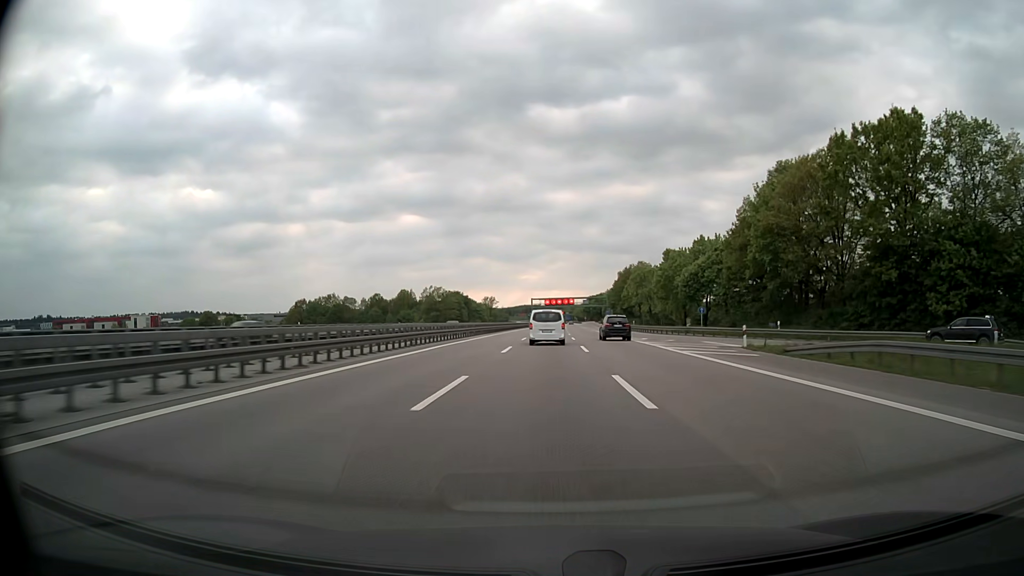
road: motorway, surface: asphalt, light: Day
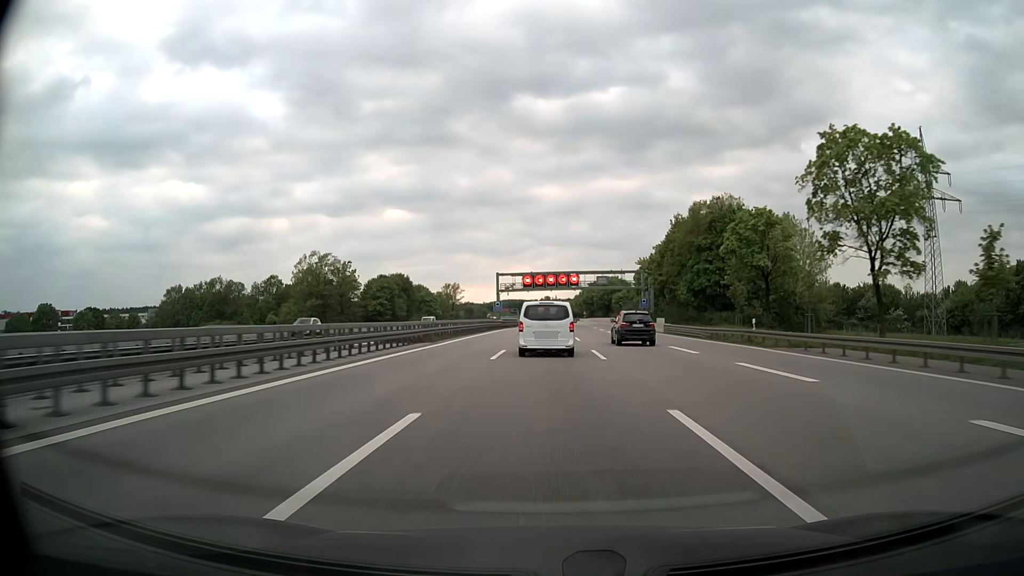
(+1.1, +96.3) m; +1°
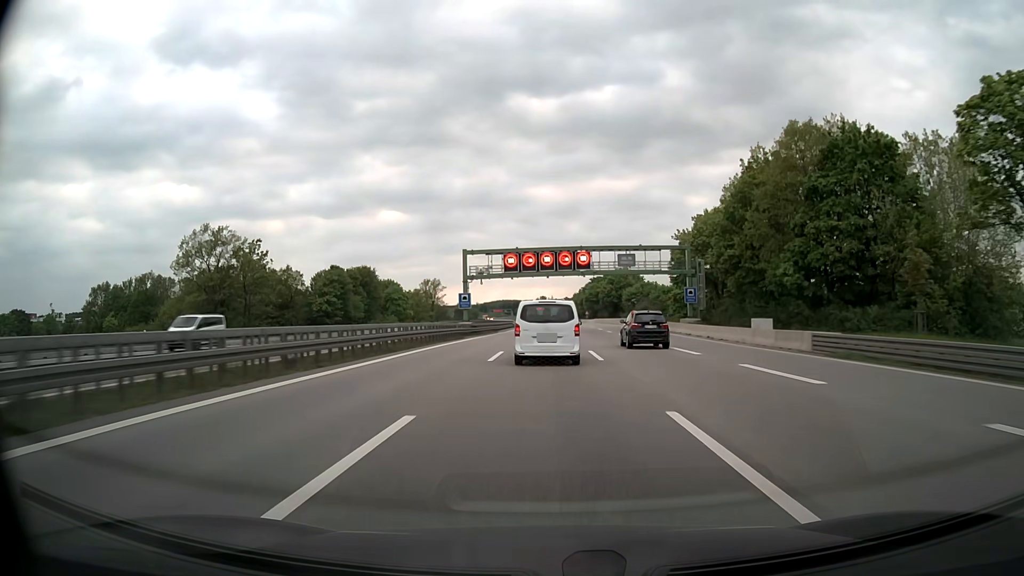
(+0.2, +36.4) m; +1°
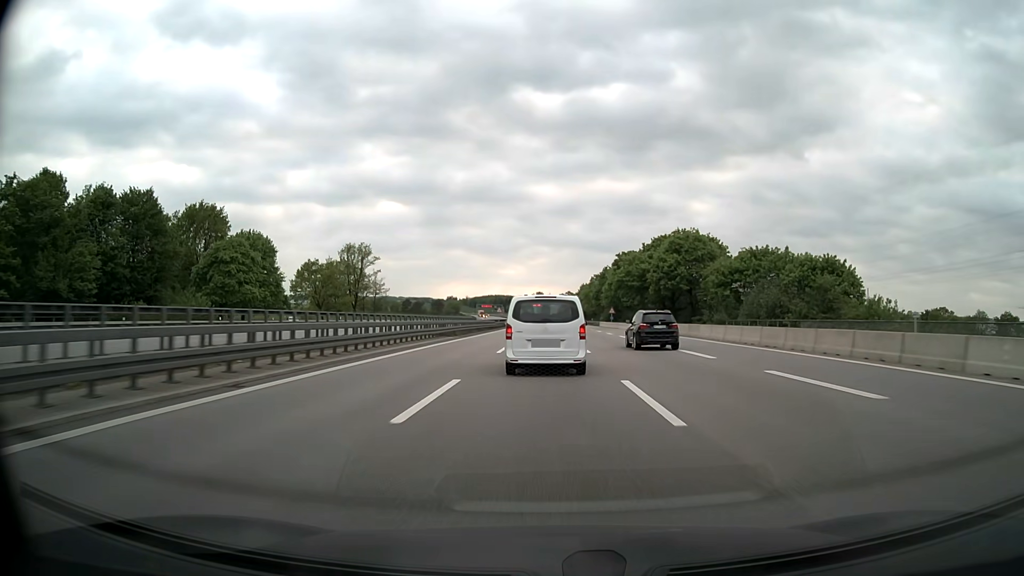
(0.0, +86.1) m; 0°
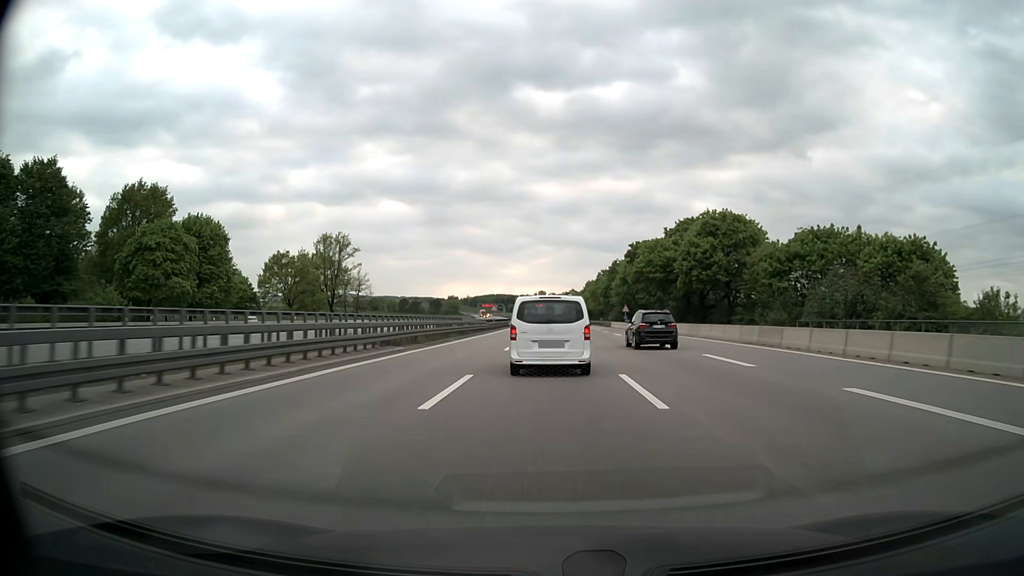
(0.0, +16.6) m; 0°
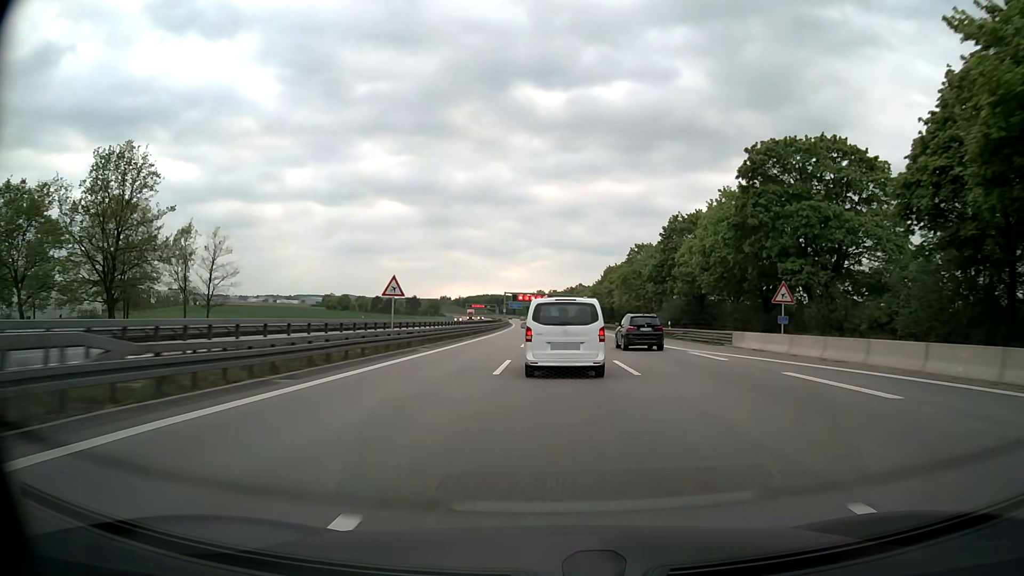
(-0.3, +66.3) m; 0°
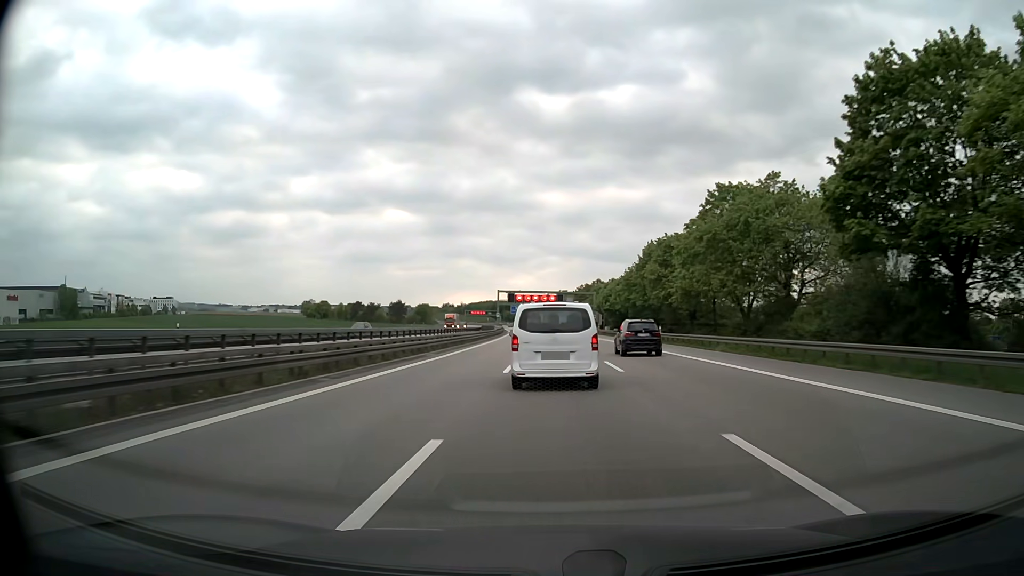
(+0.3, +51.5) m; 0°
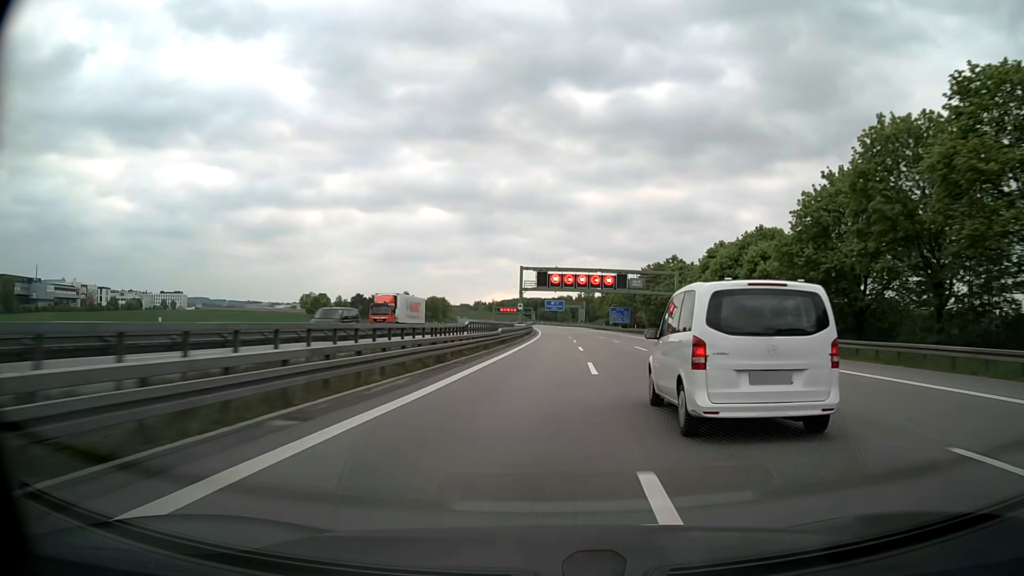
(-2.4, +57.0) m; -4°
(0, +10) (0, +20) (0, +30) (0, +40) (0, +50) (0, +60) (0, +70) (0, +80) (0, +90) (0, +100) m
